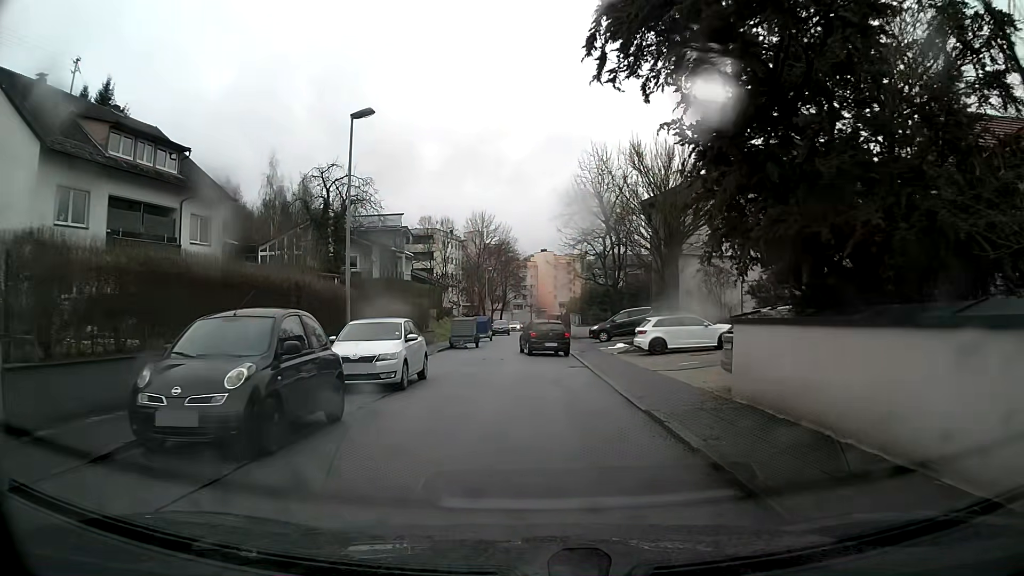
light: Day
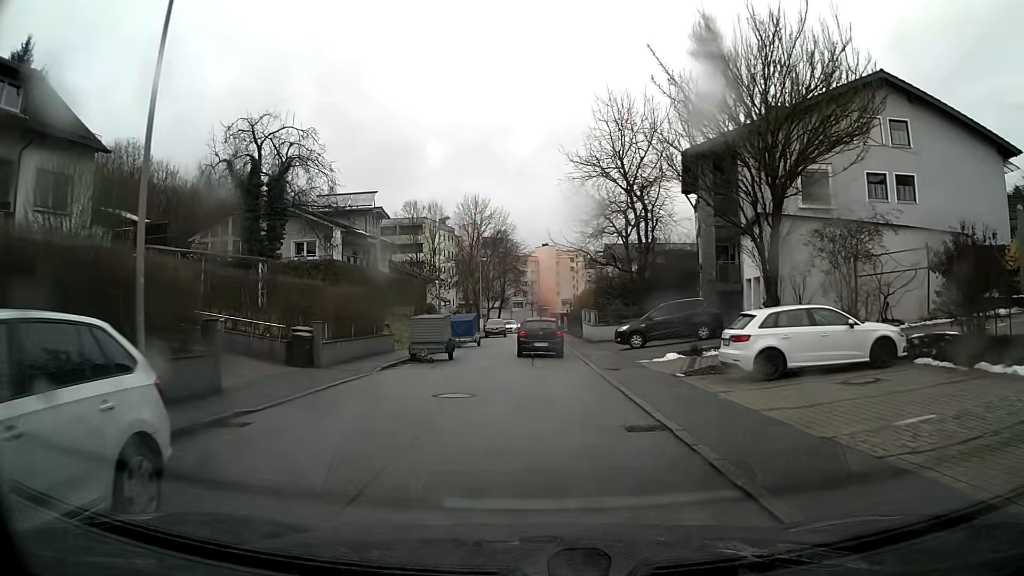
(+0.1, +12.2) m; 0°
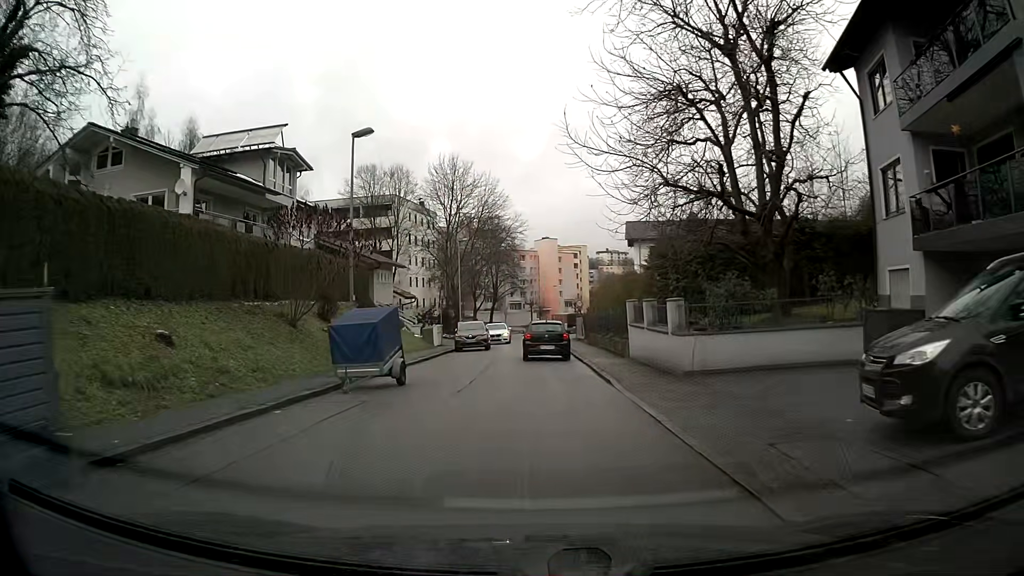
(-0.2, +21.8) m; 0°
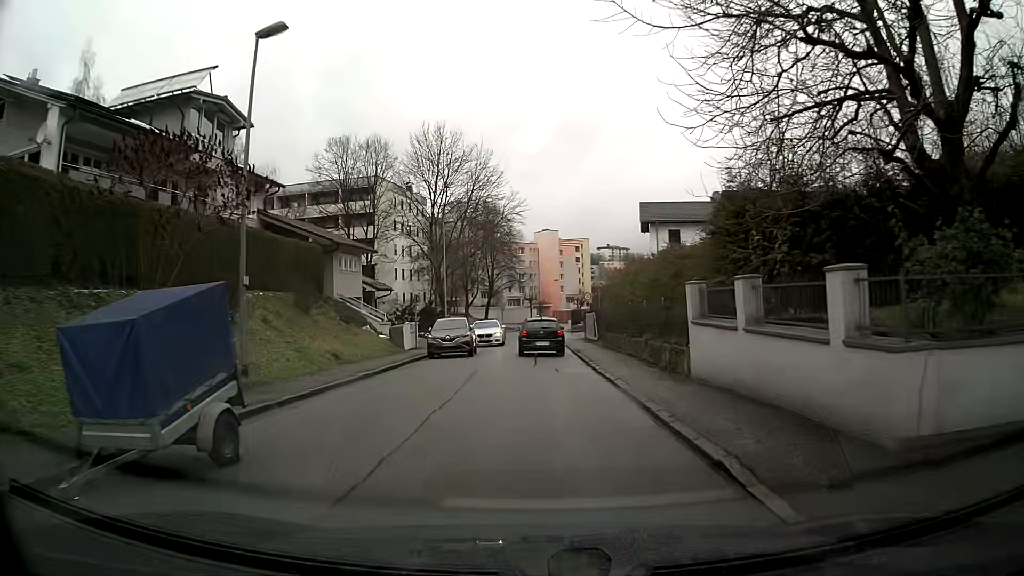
(0.0, +9.1) m; 0°
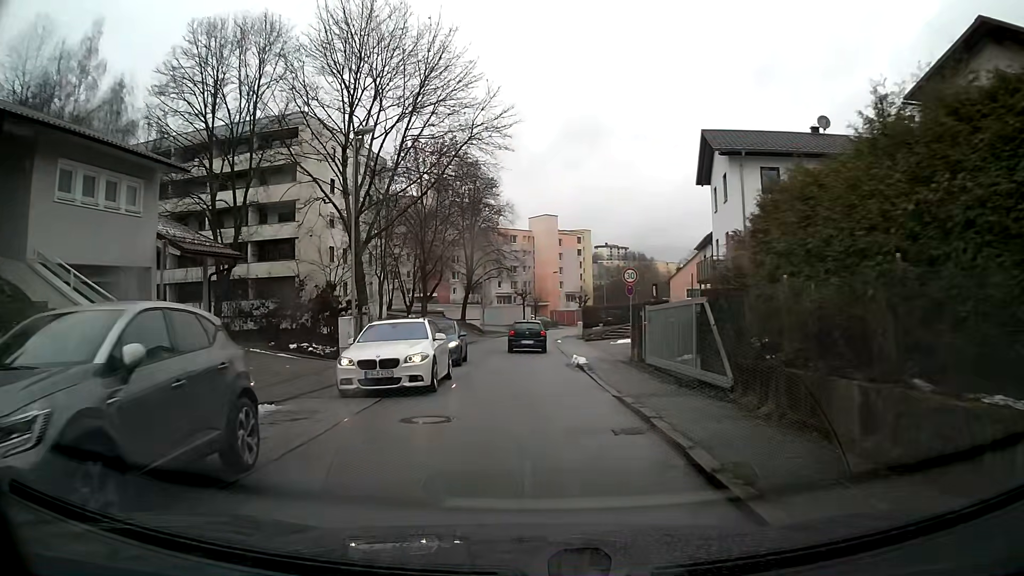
(+0.2, +23.5) m; +1°
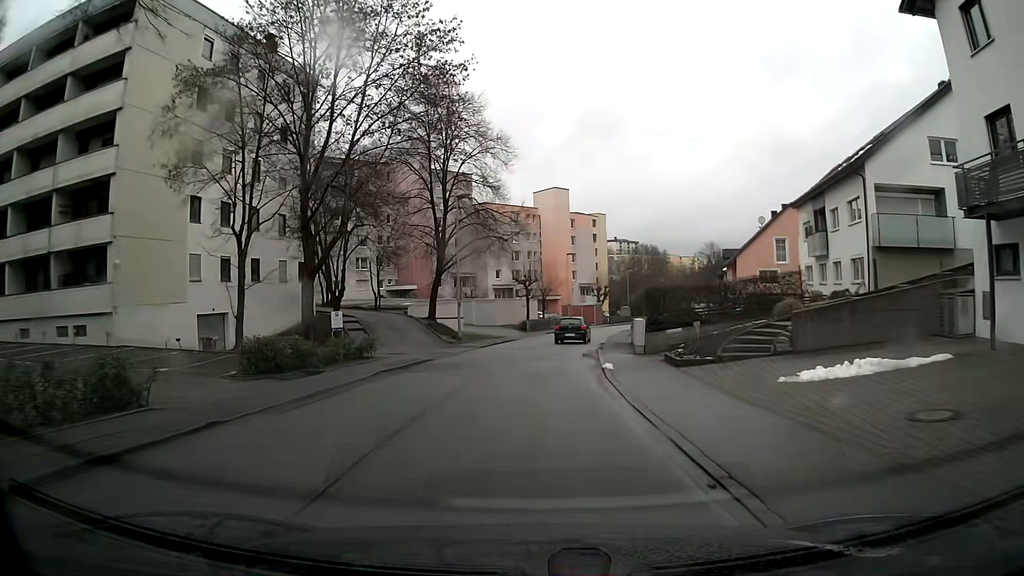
(-0.1, +24.5) m; -1°
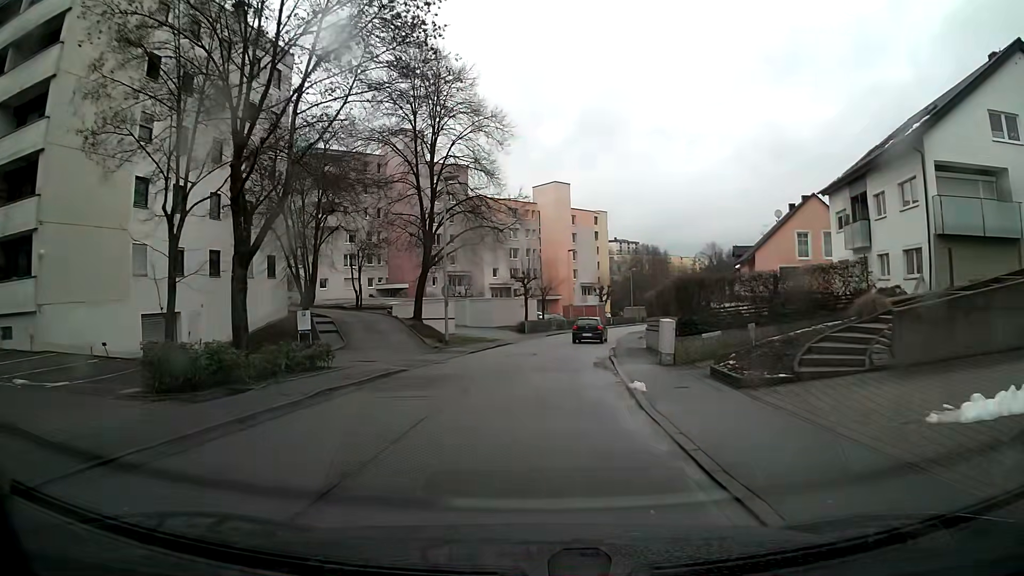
(0.0, +5.1) m; 0°
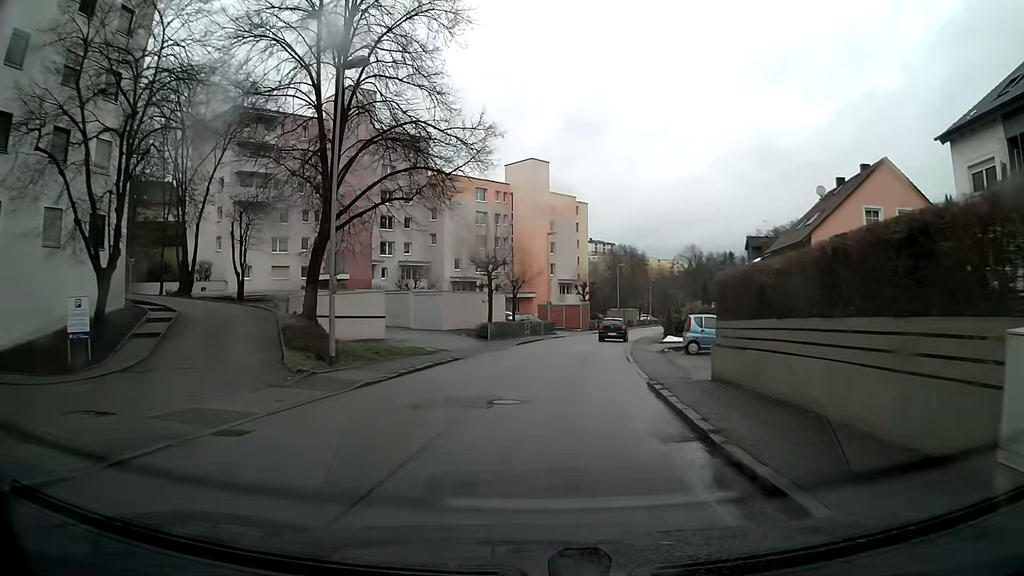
(+0.4, +14.9) m; +3°
(0, +10) (+1, +20) (+2, +30) (+4, +40) (+6, +50) (+9, +59) (+11, +69) (+13, +79) (+15, +88) (+17, +98) m
